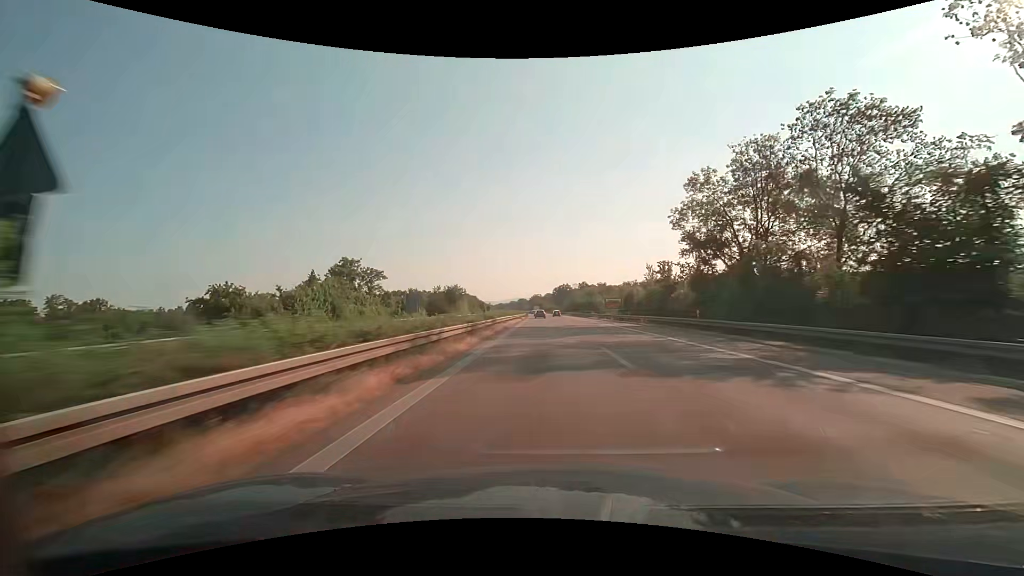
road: motorway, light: Day
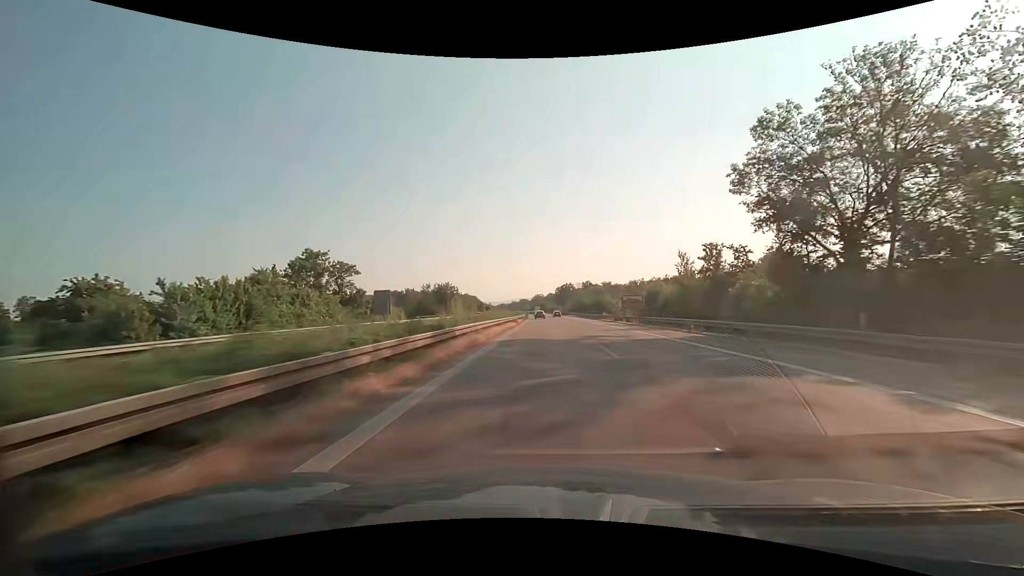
(0.0, +16.2) m; 0°
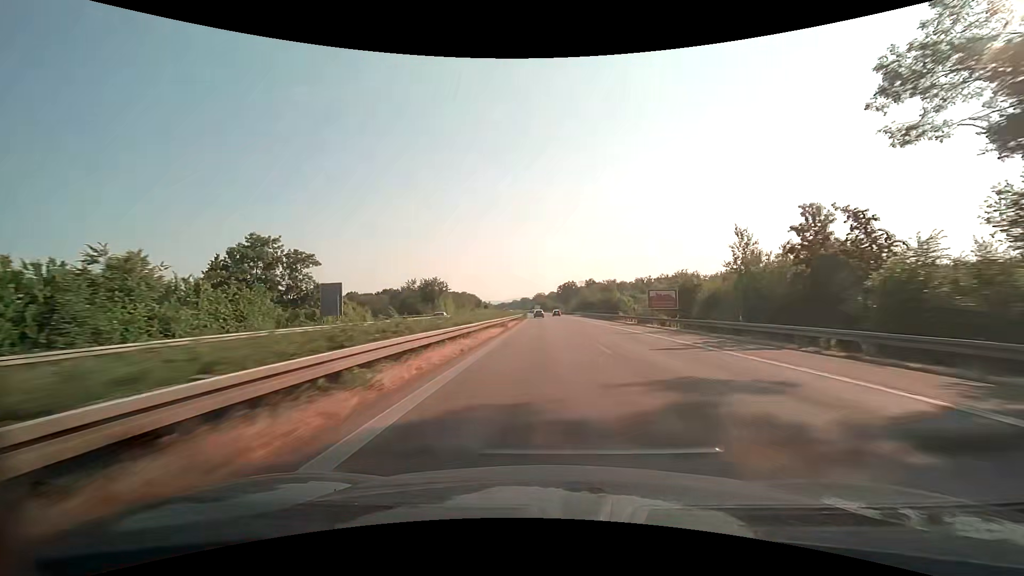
(0.0, +16.2) m; 0°
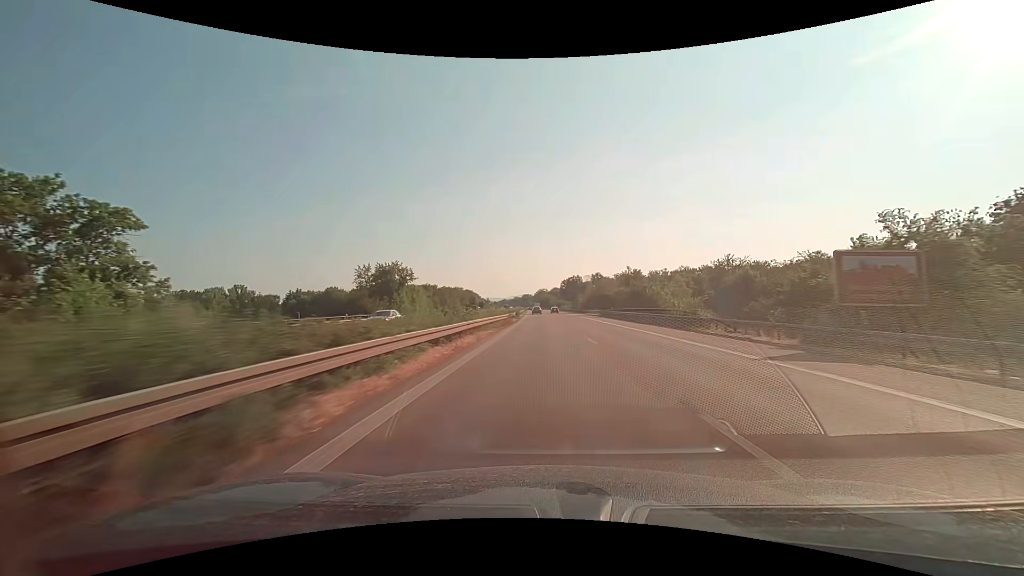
(-0.1, +32.5) m; 0°
